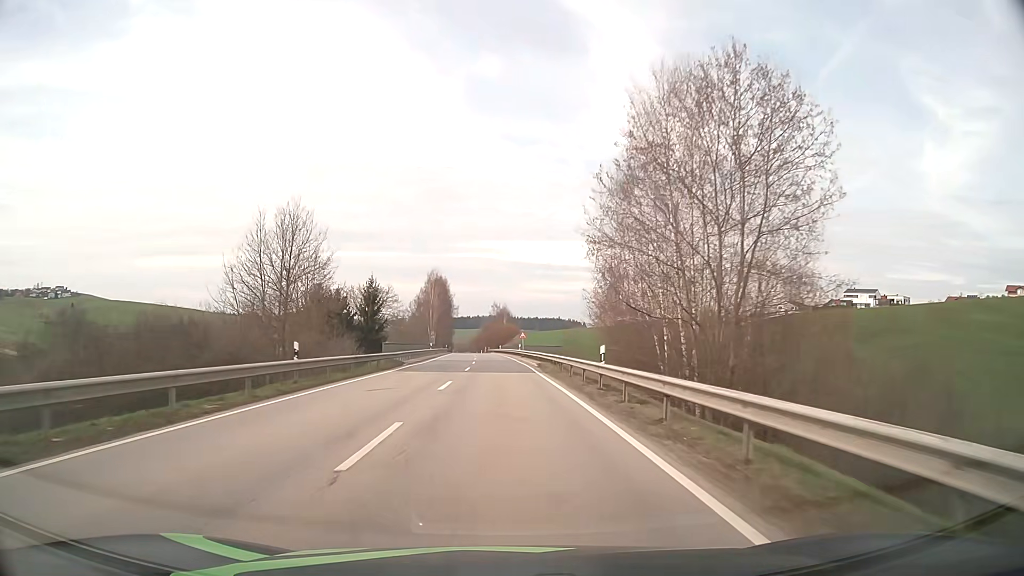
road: secondary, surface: asphalt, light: Day
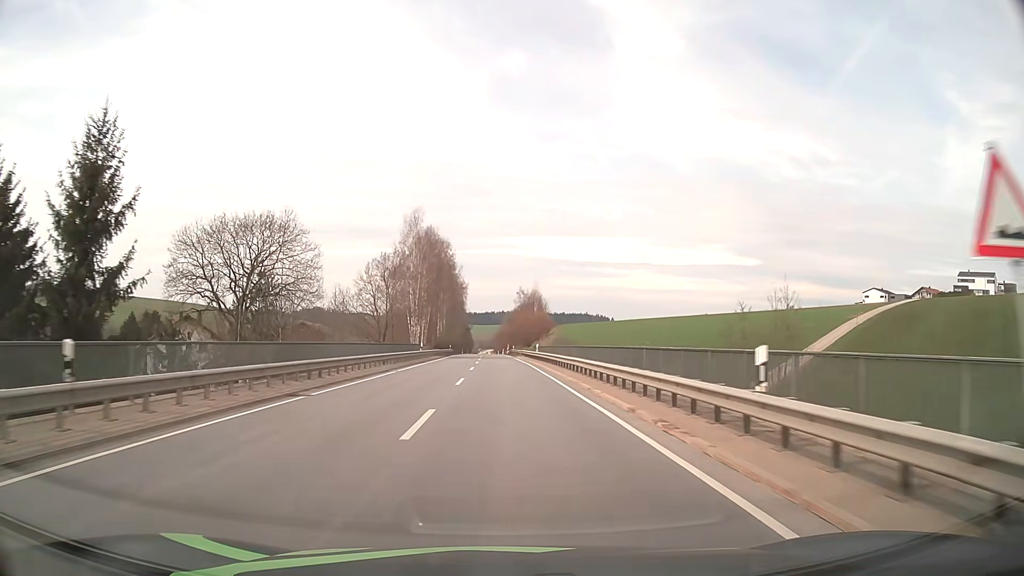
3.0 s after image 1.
(-1.4, +60.1) m; -2°
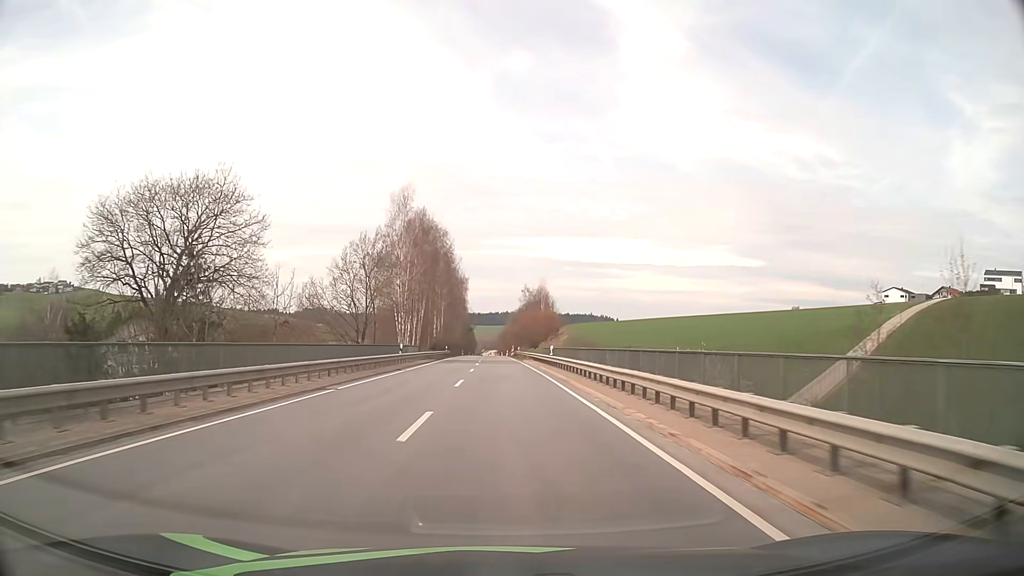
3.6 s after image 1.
(0.0, +12.1) m; 0°
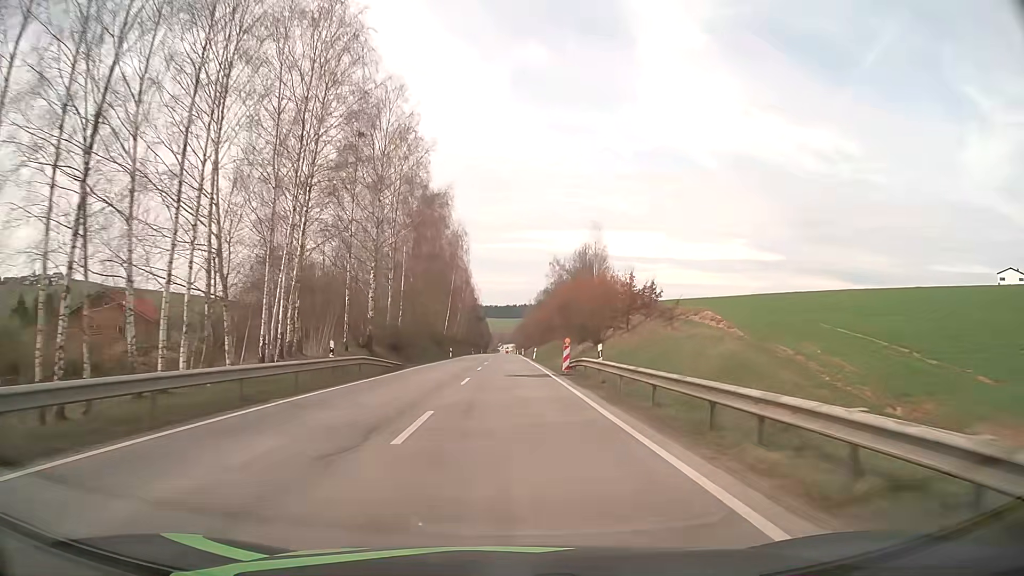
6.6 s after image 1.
(-1.0, +60.6) m; -2°
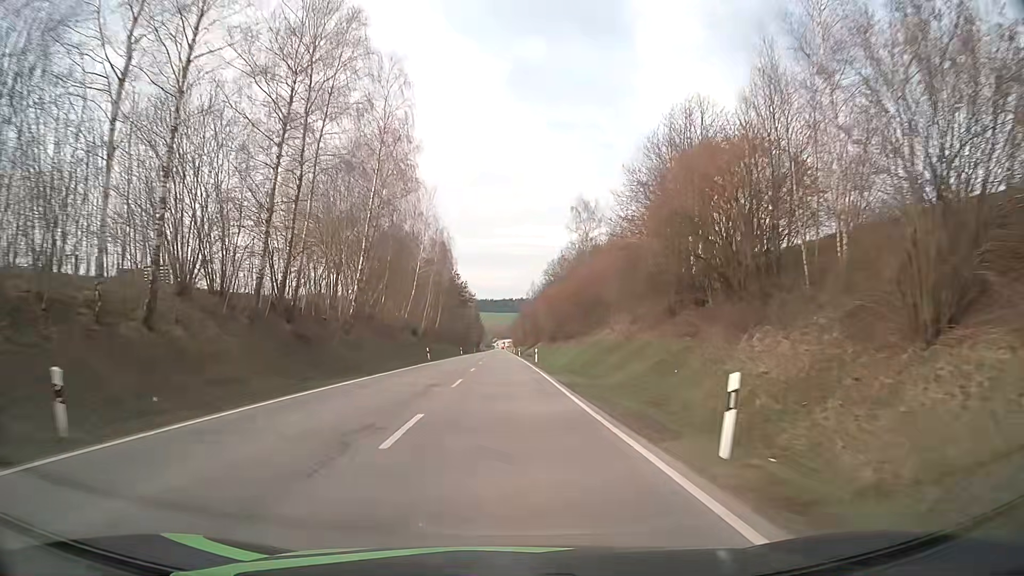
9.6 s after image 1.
(0.0, +61.0) m; 0°
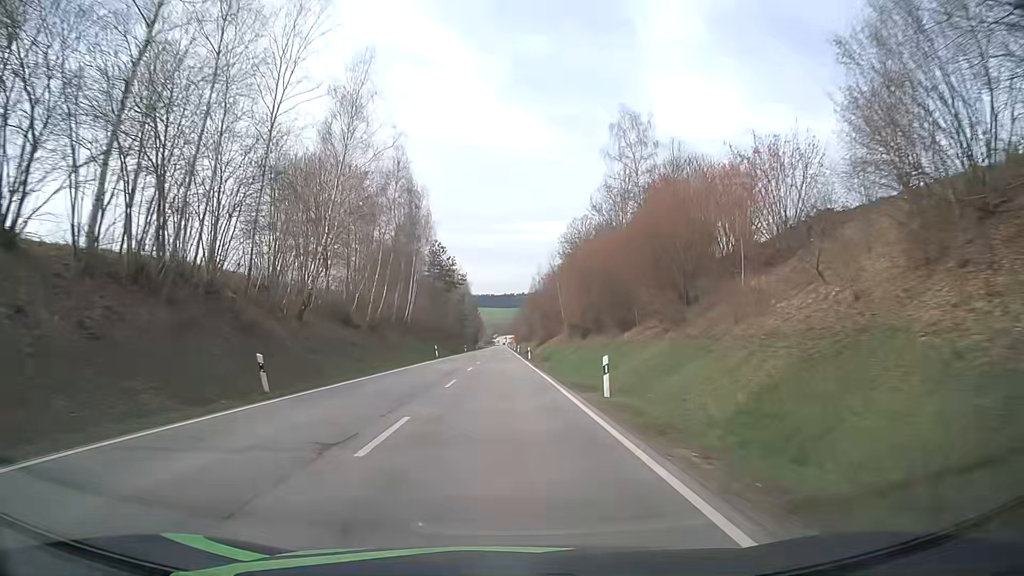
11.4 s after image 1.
(0.0, +36.9) m; 0°
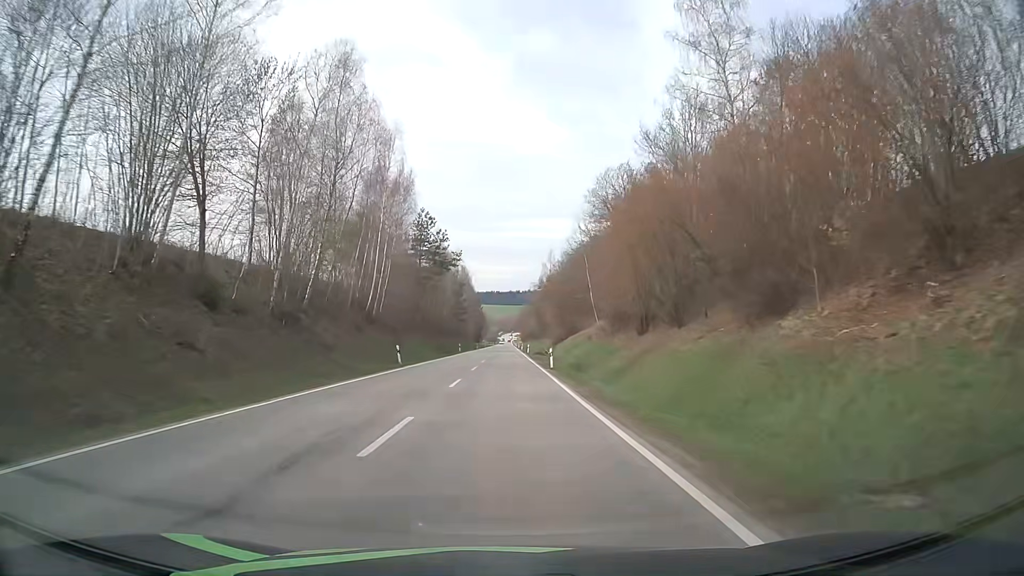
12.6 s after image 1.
(-0.1, +24.4) m; 0°
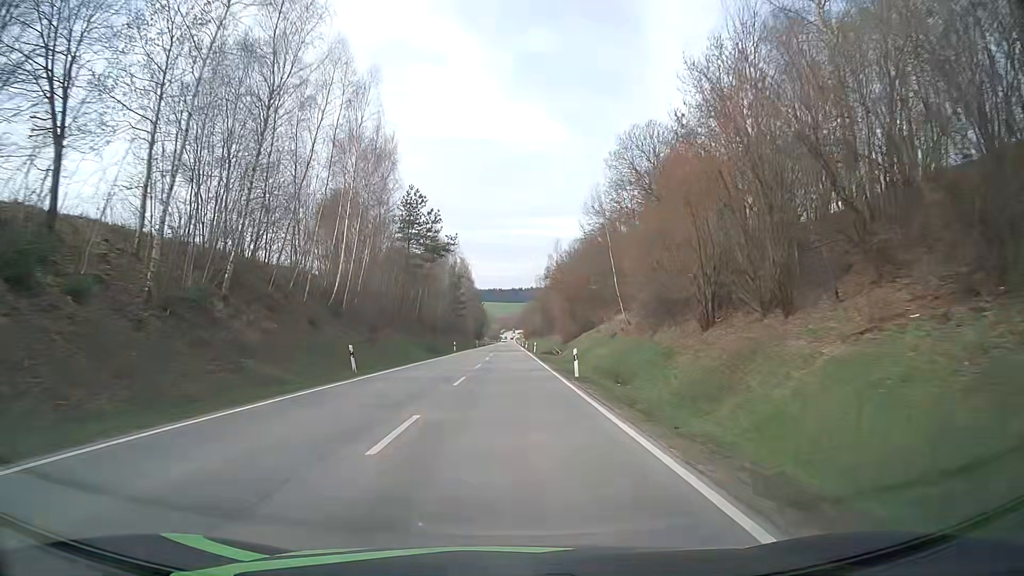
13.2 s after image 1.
(0.0, +12.1) m; -1°
(0, +10) (0, +20) (0, +30) (0, +40) (+1, +50) (+1, +60) (+1, +70) (+1, +80) (+2, +90) (+2, +100) m
